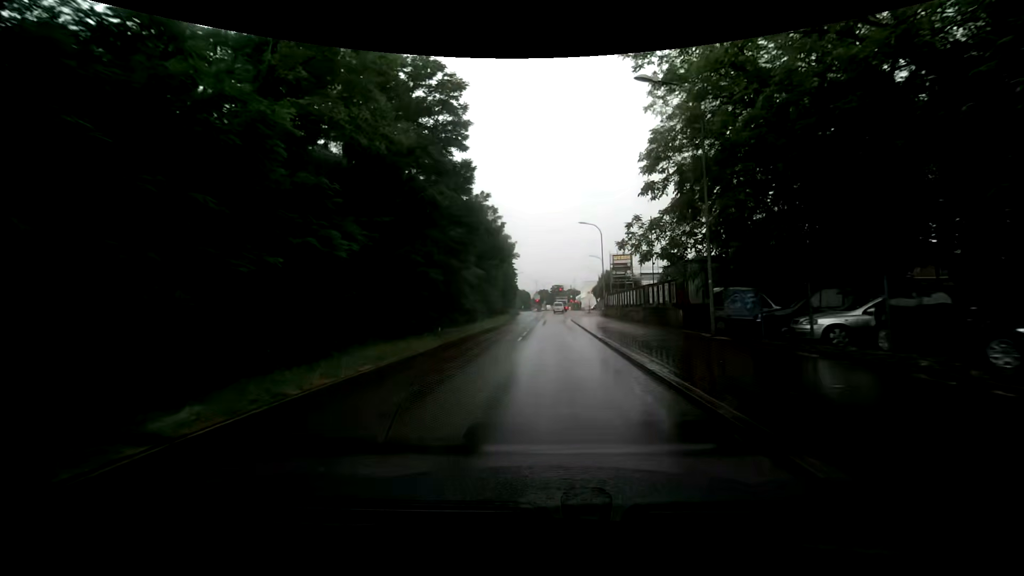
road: secondary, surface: asphalt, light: Day
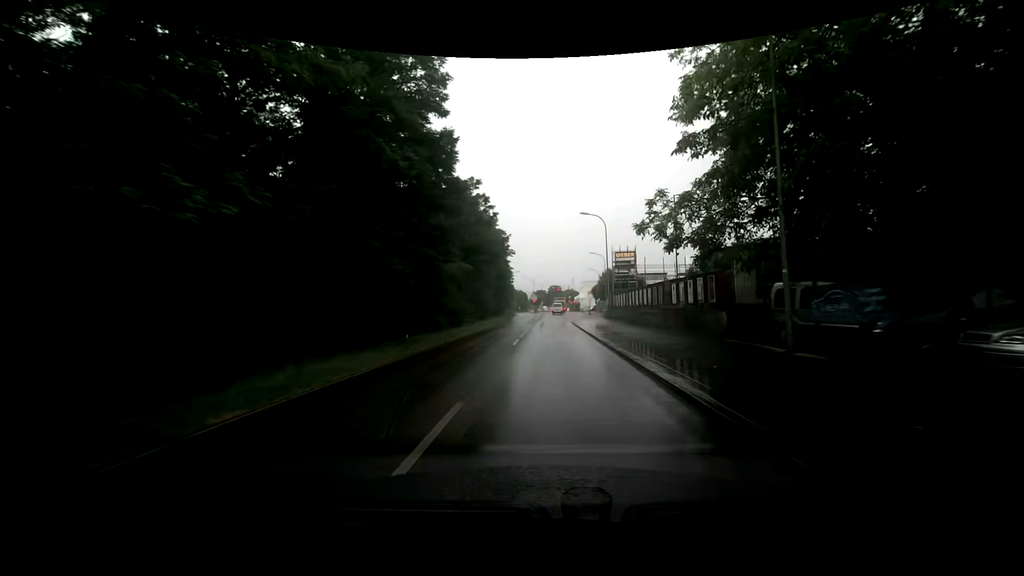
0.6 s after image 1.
(0.0, +5.5) m; 0°
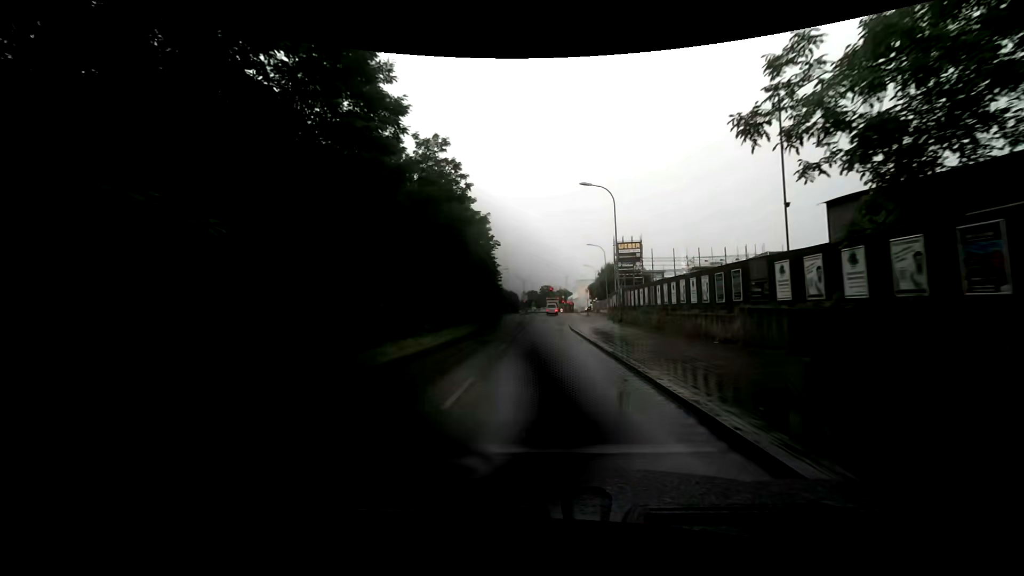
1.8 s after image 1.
(+0.1, +10.9) m; +1°
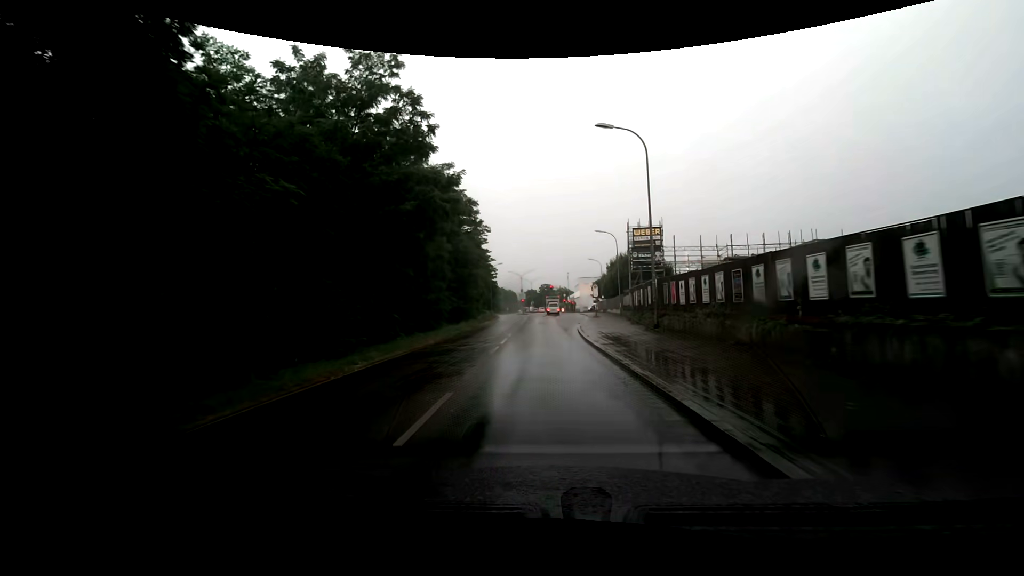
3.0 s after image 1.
(0.0, +10.9) m; 0°
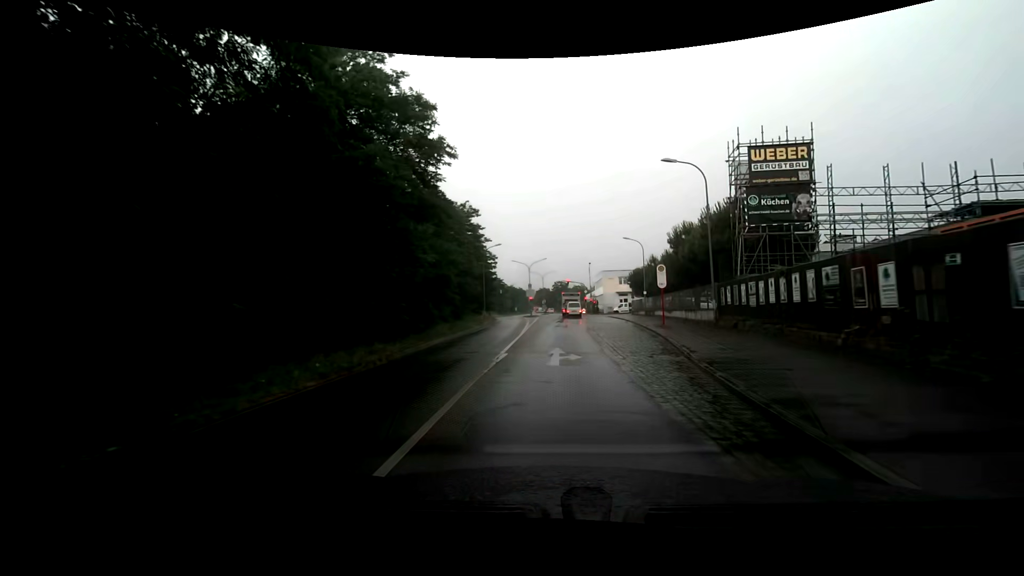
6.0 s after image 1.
(+0.2, +25.8) m; -1°
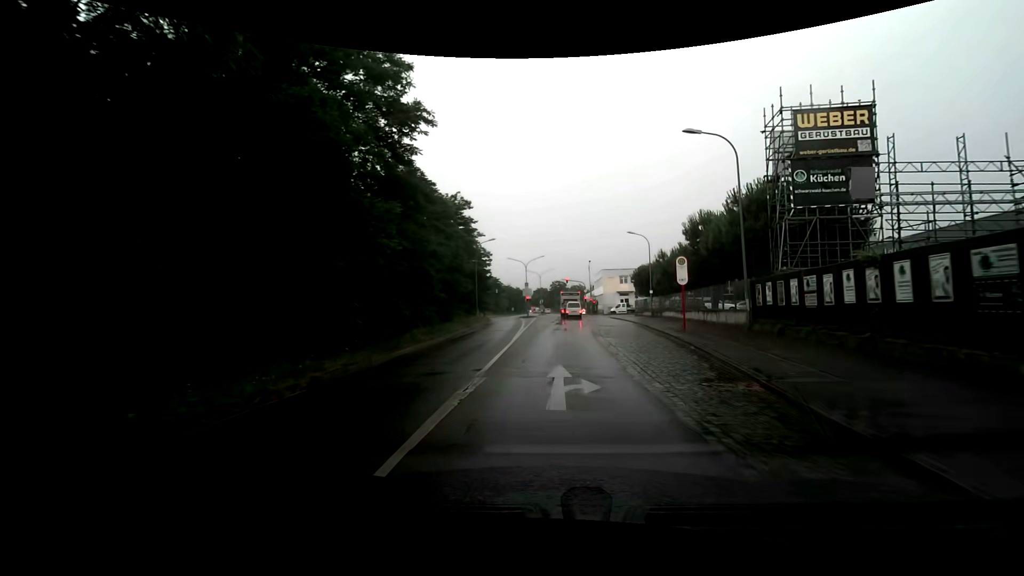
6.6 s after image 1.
(0.0, +4.7) m; 0°
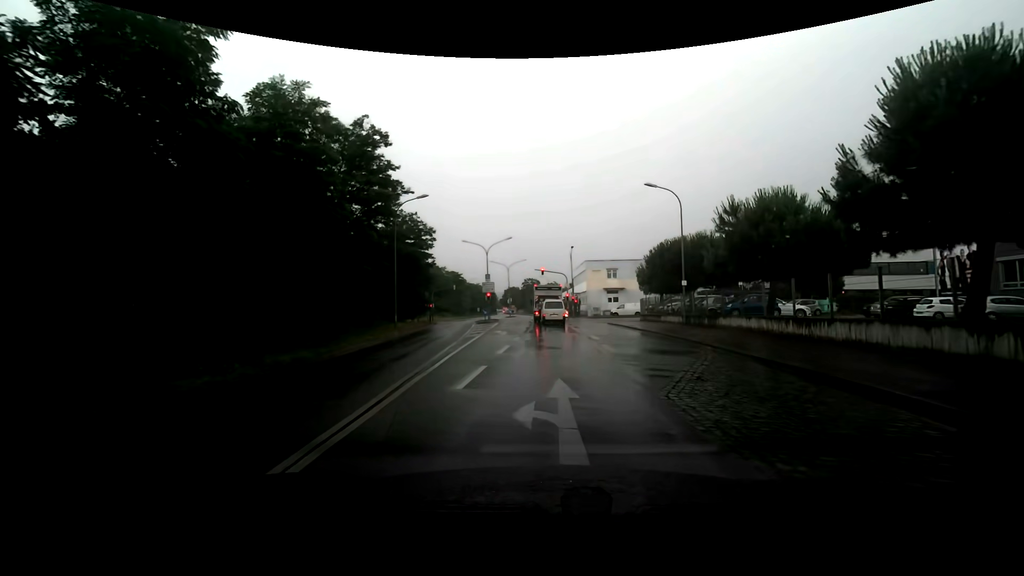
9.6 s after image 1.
(+0.6, +22.0) m; +3°
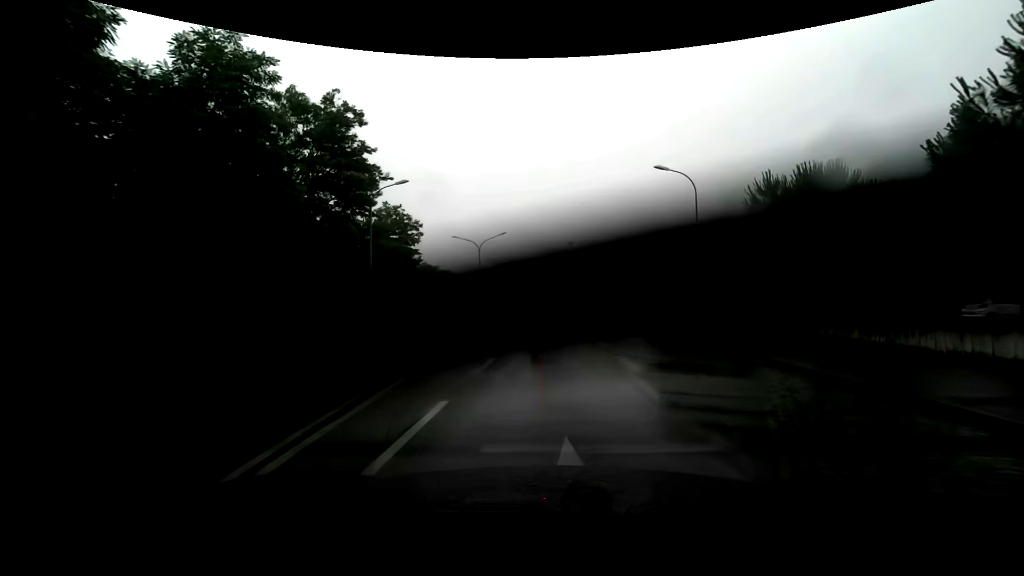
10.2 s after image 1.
(0.0, +4.1) m; +2°
(0, +10) (0, +20) (-1, +30) (-1, +40) (-2, +50) (-2, +60) (-3, +70) (-4, +80) (-5, +90) (-6, +100) m
